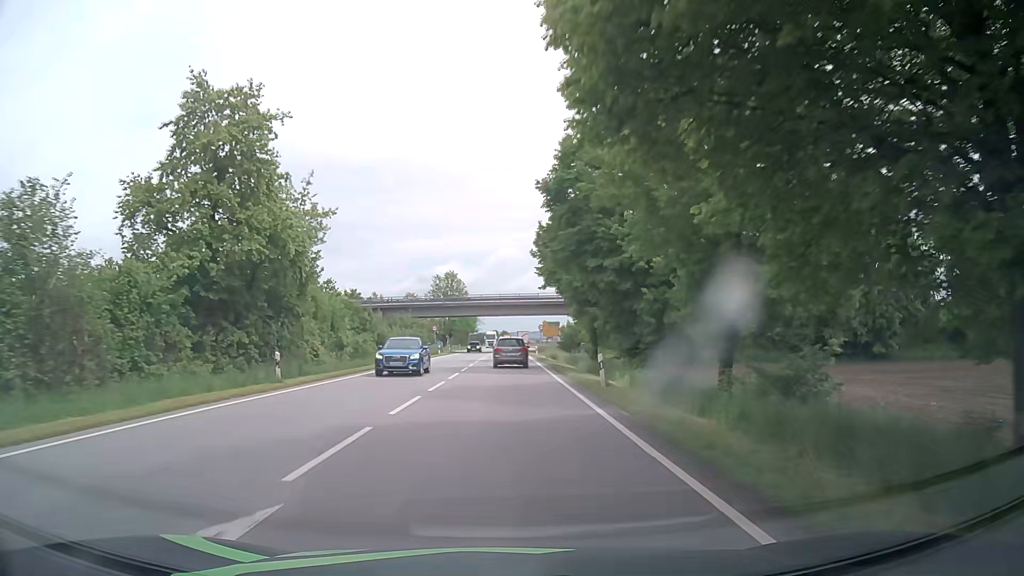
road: primary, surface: asphalt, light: Day
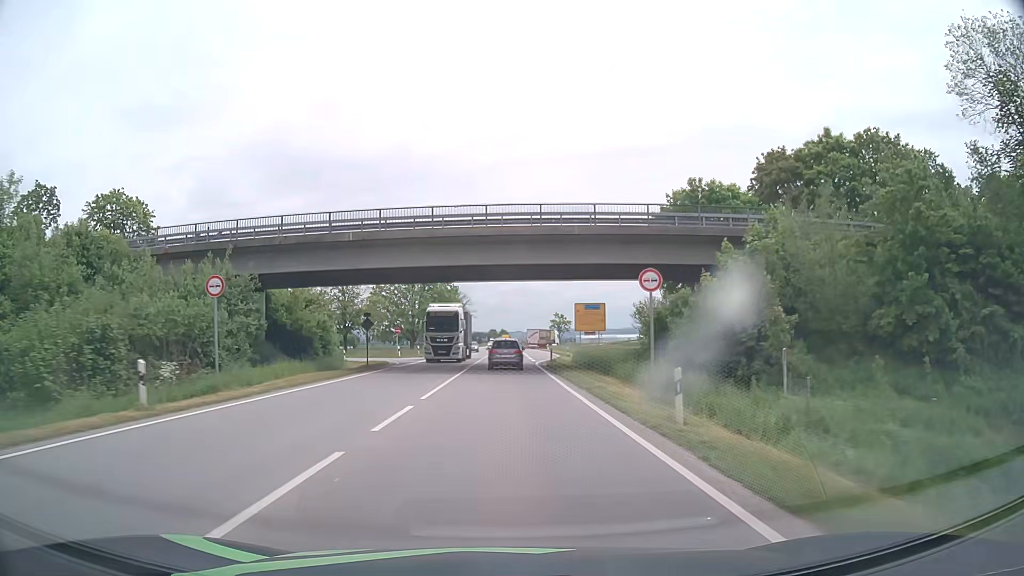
(+0.8, +56.1) m; +1°
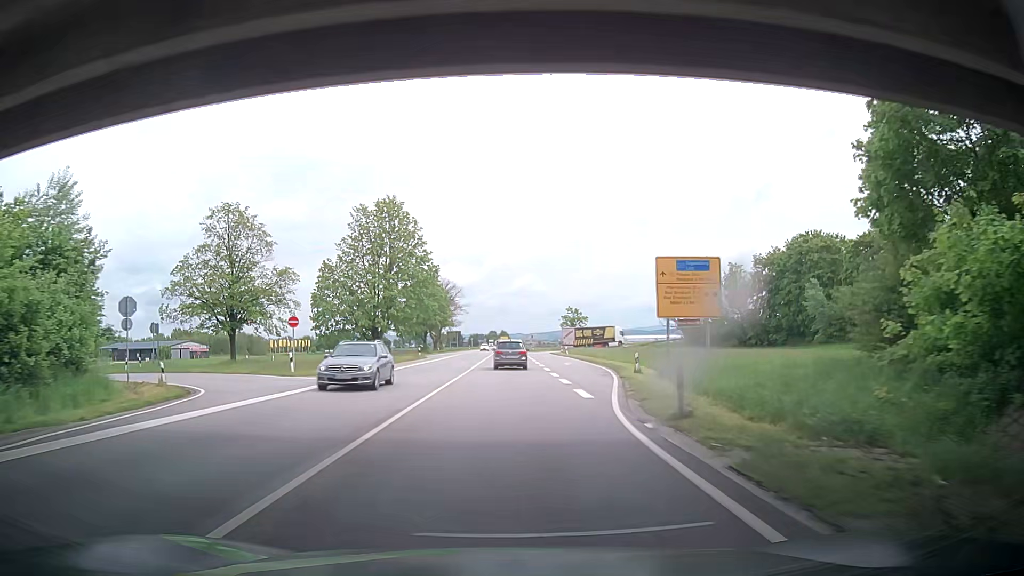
(0.0, +33.3) m; 0°
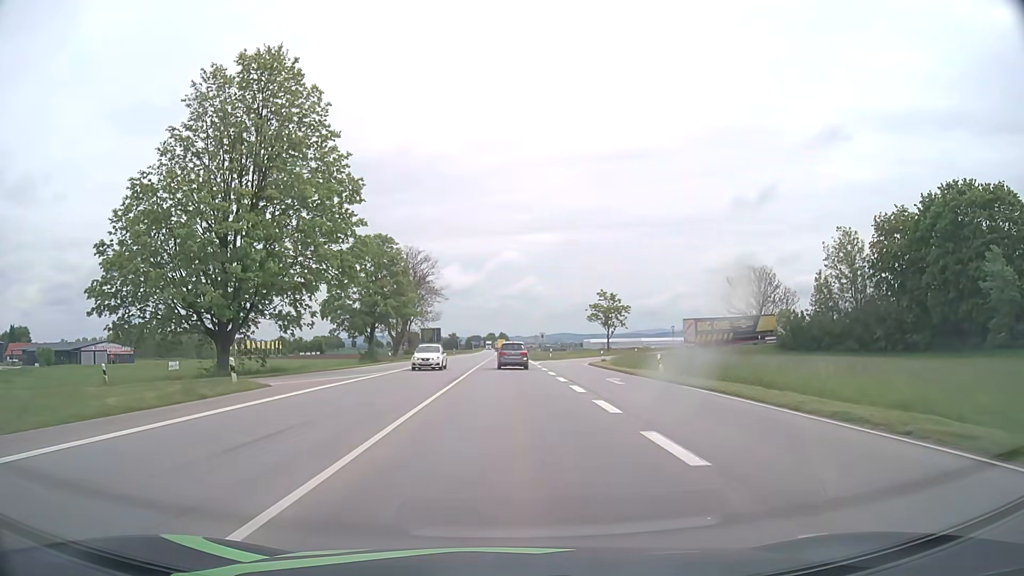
(-0.1, +45.2) m; 0°
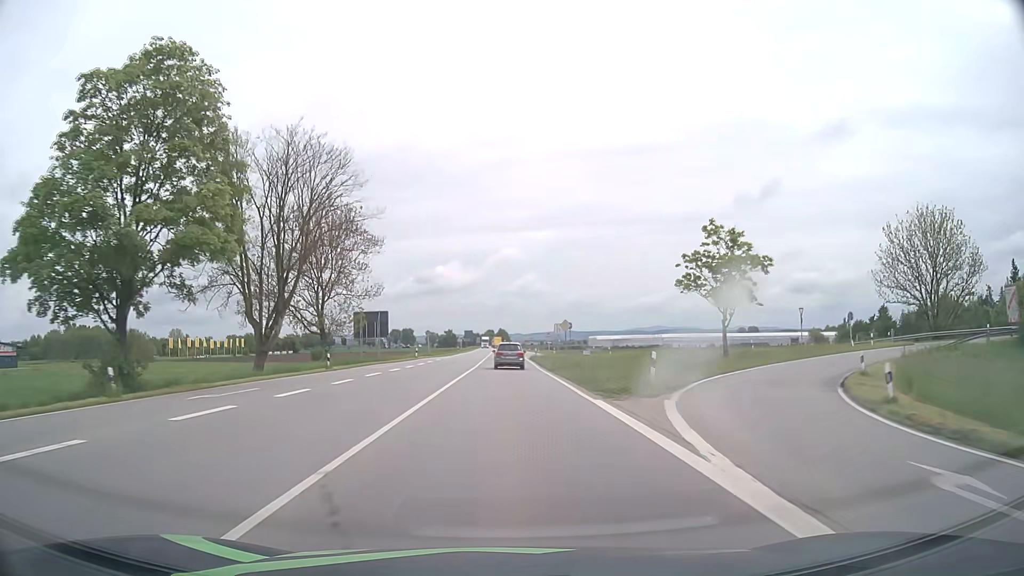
(0.0, +46.9) m; 0°
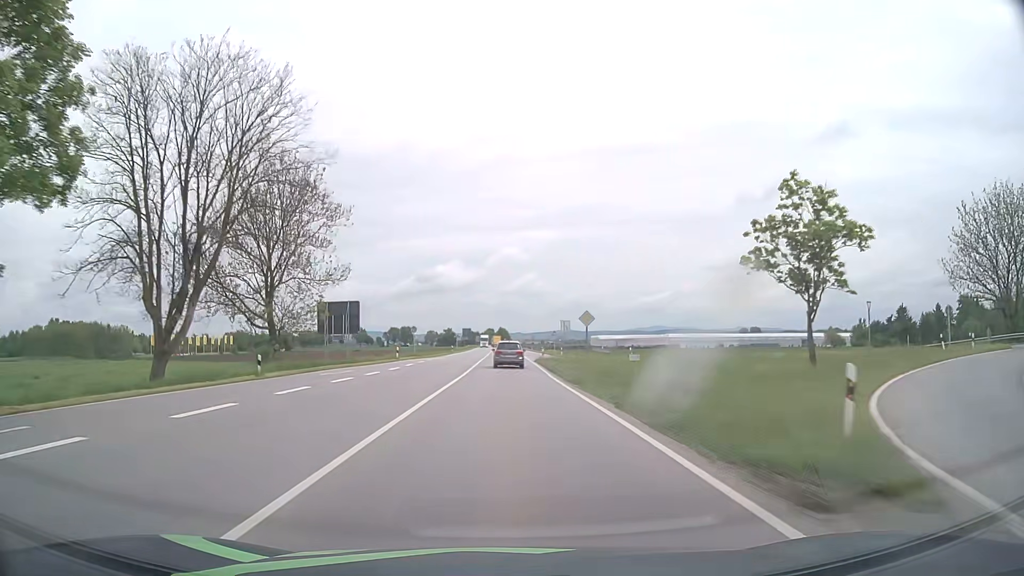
(0.0, +11.9) m; 0°
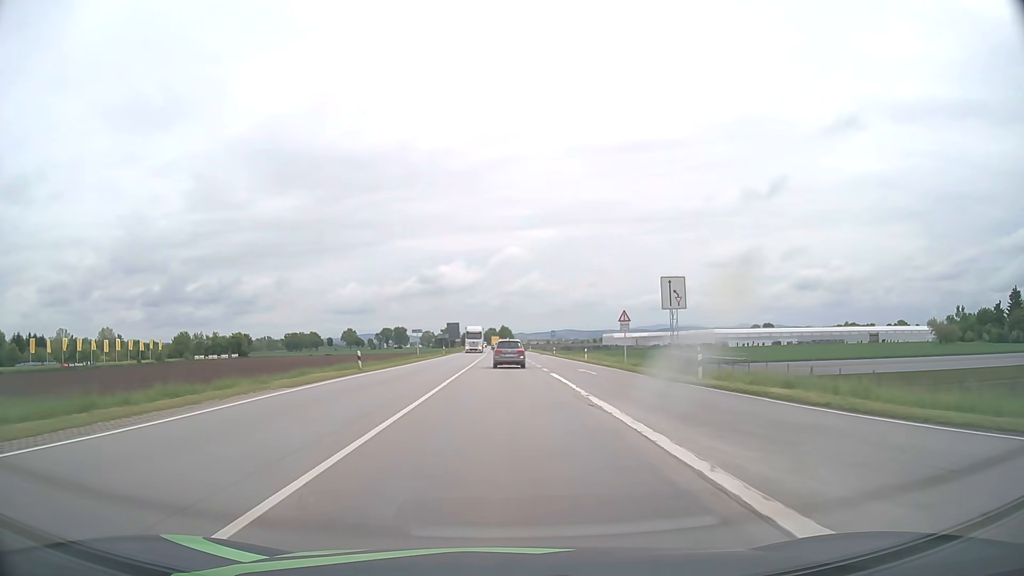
(0.0, +58.9) m; 0°
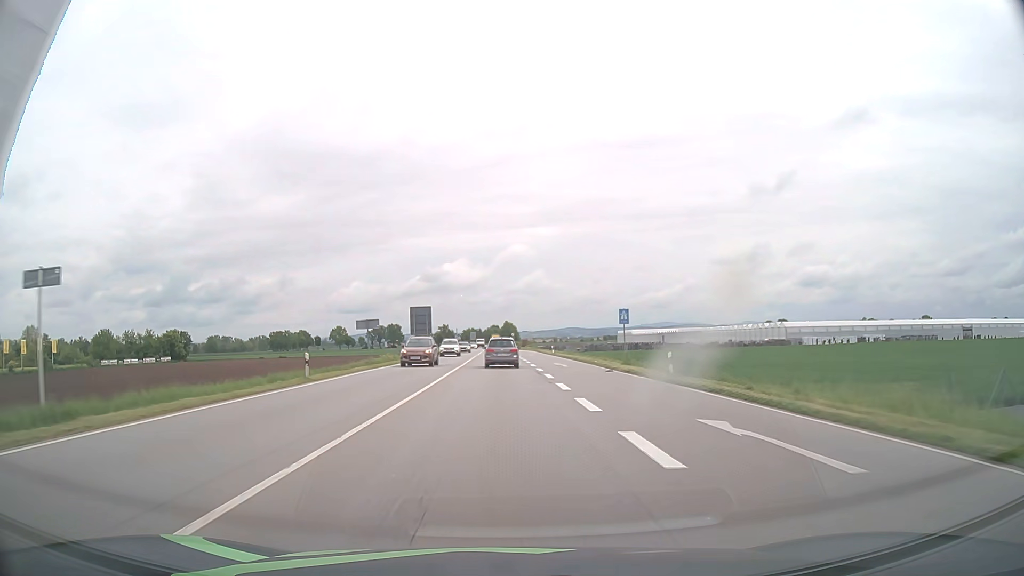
(0.0, +56.7) m; 0°
(0, +10) (0, +20) (0, +30) (0, +40) (-1, +50) (-1, +60) (-1, +70) (-1, +80) (-1, +90) (-2, +100) m
